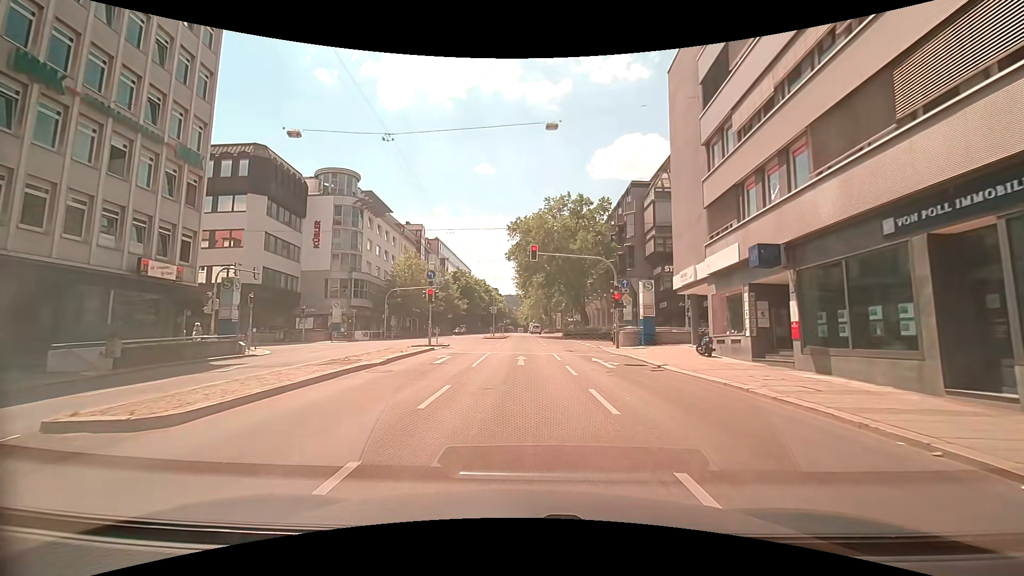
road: secondary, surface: asphalt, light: Day
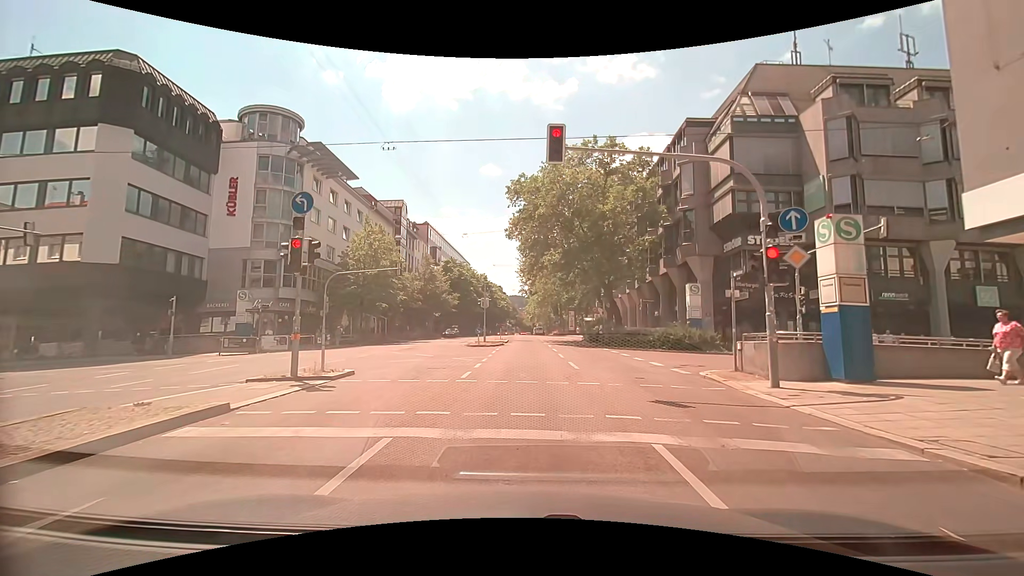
(-0.2, +17.5) m; -1°
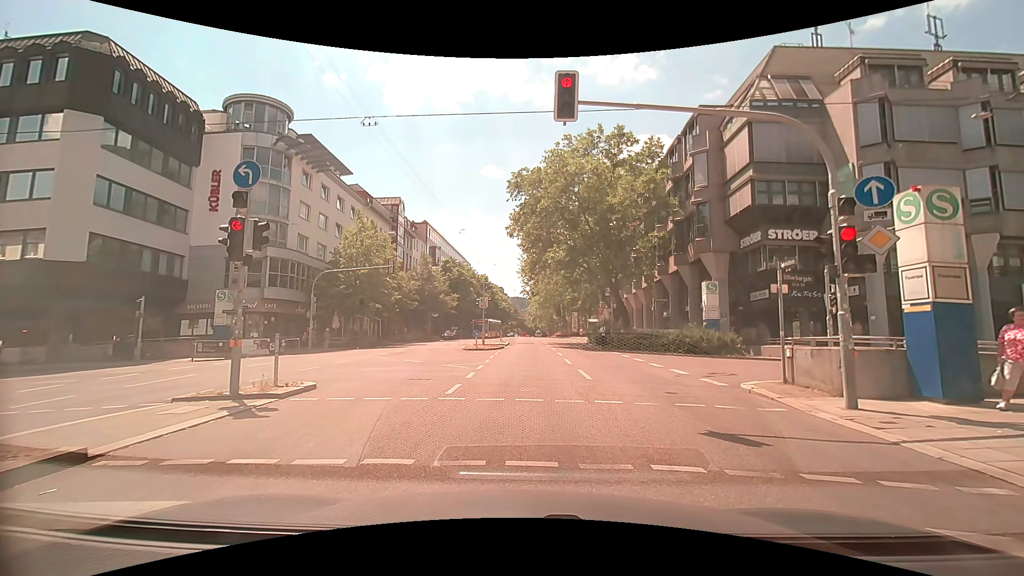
(0.0, +2.3) m; +2°
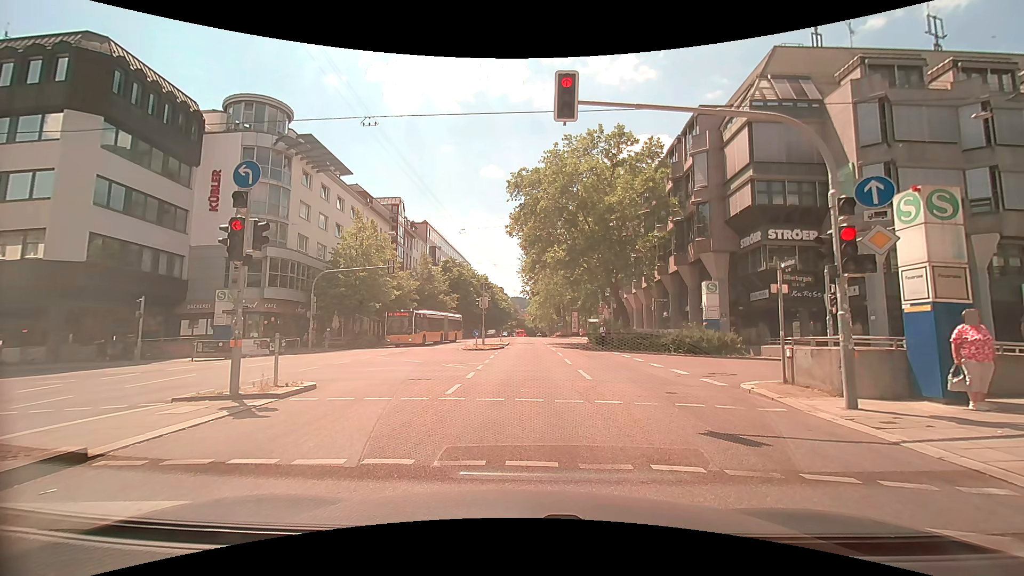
(0.0, 0.0) m; 0°
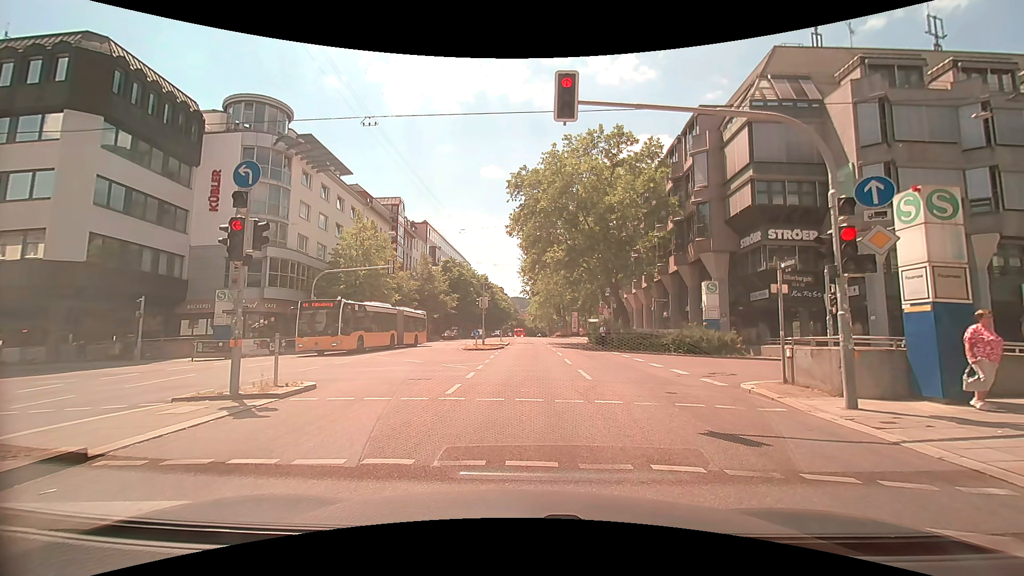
(0.0, 0.0) m; 0°
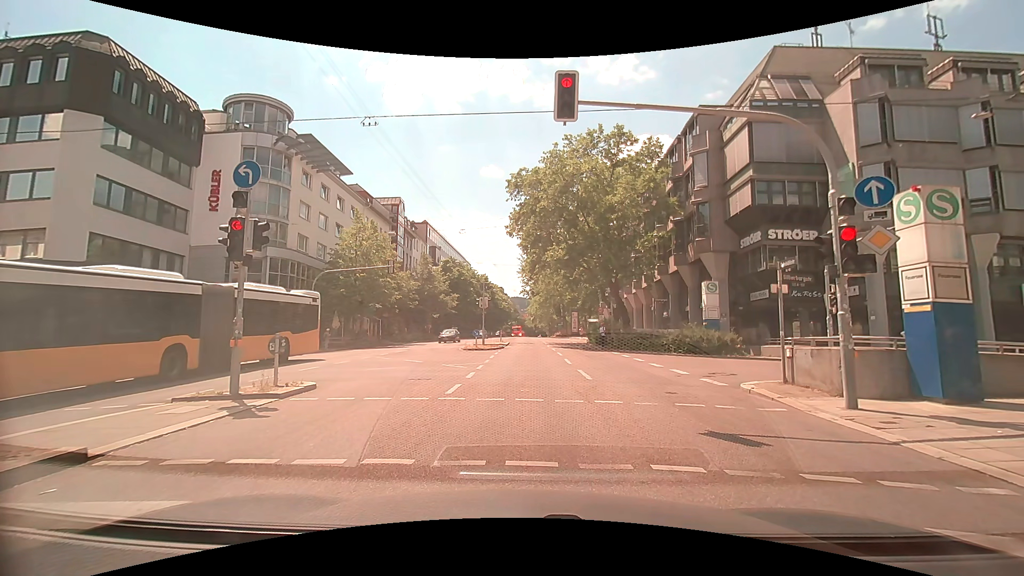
(0.0, 0.0) m; 0°
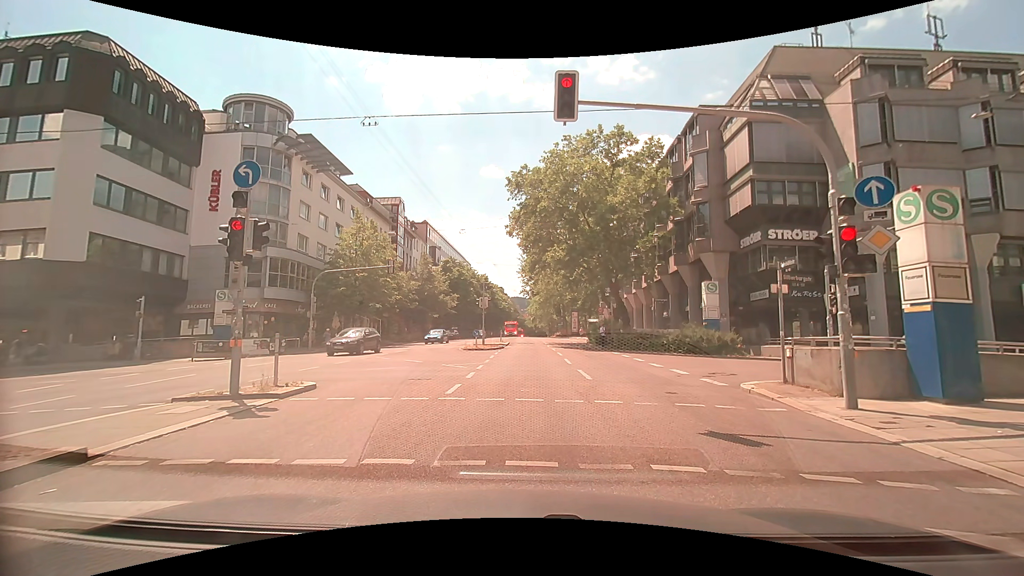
(0.0, 0.0) m; 0°
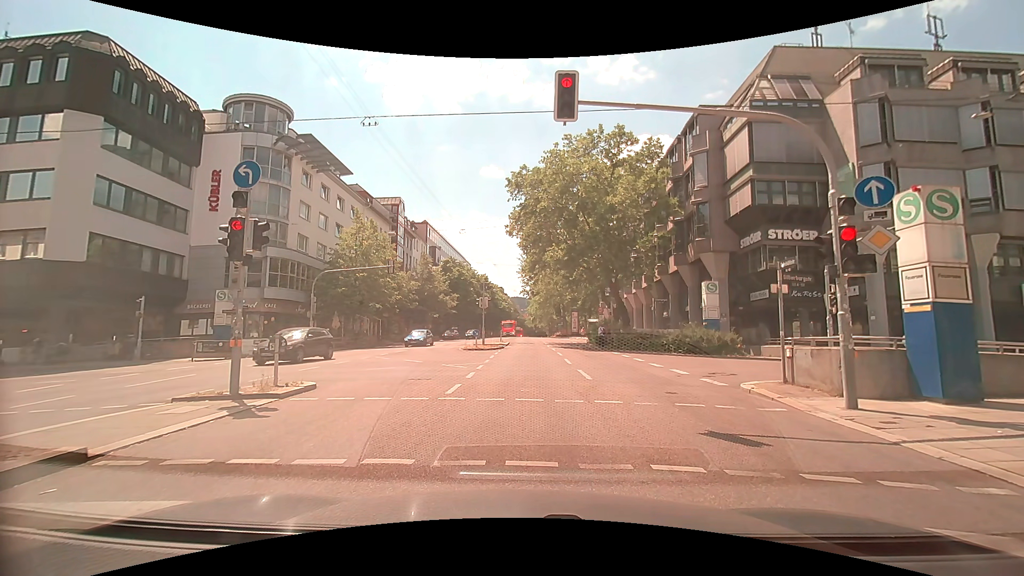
(0.0, 0.0) m; 0°
(0, +10) (0, +20) (-1, +30) (-1, +40) (-1, +50) (-1, +60) (-1, +70) (-2, +80) (-2, +90) (-2, +100) m
